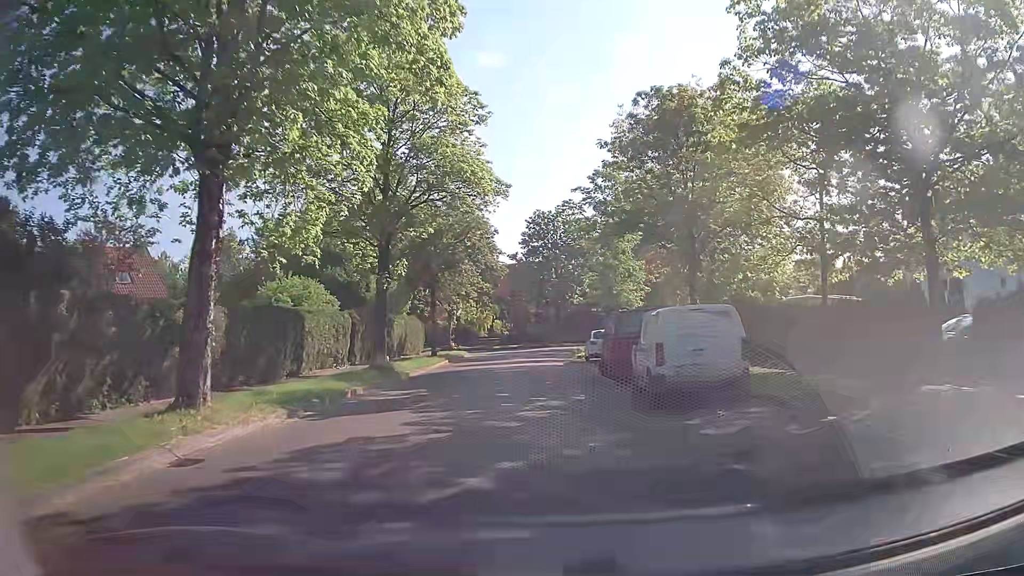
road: residential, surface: asphalt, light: Day
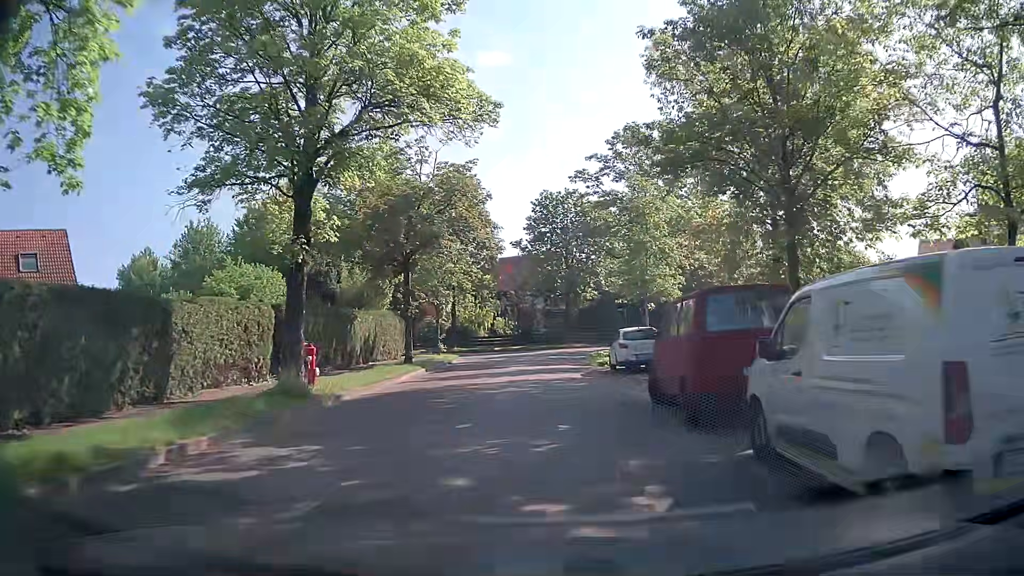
(0.0, +8.7) m; 0°
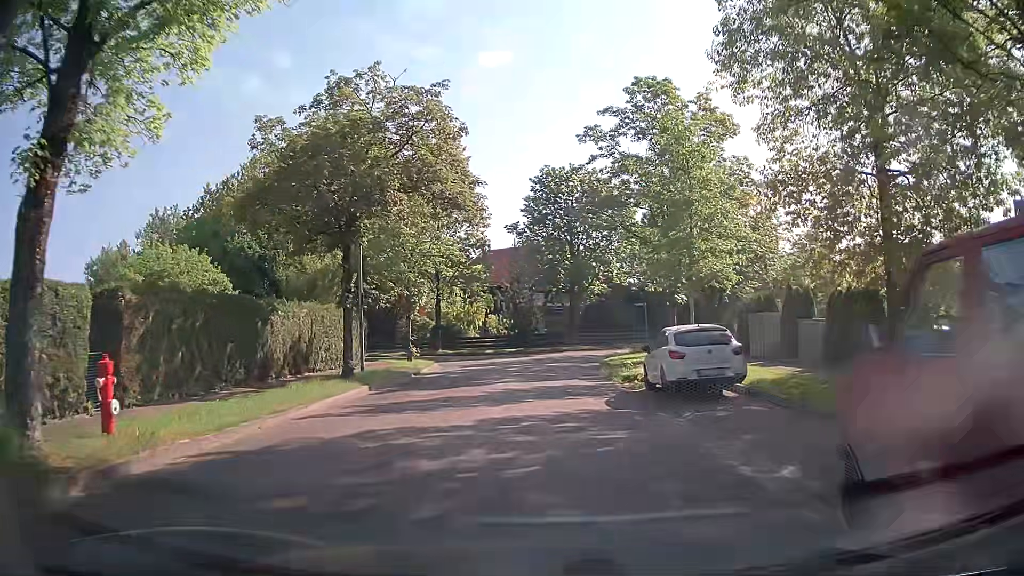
(0.0, +8.5) m; 0°
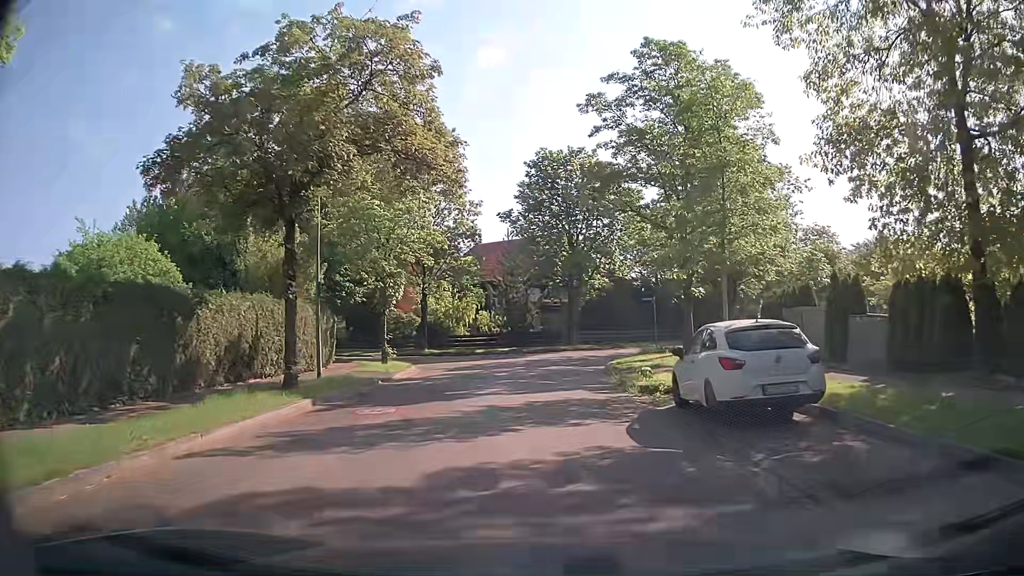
(0.0, +4.0) m; +1°
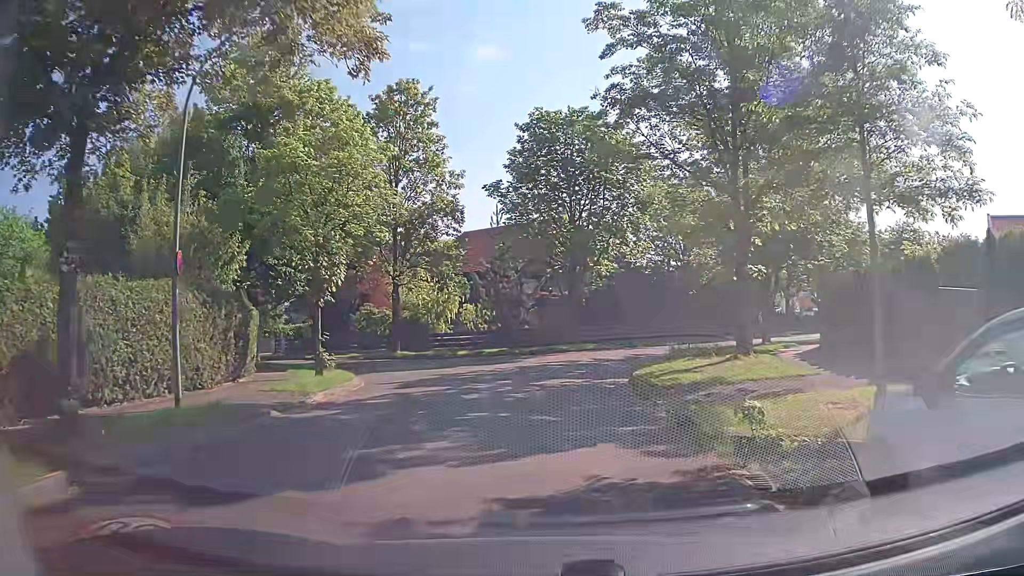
(0.0, +7.5) m; -1°
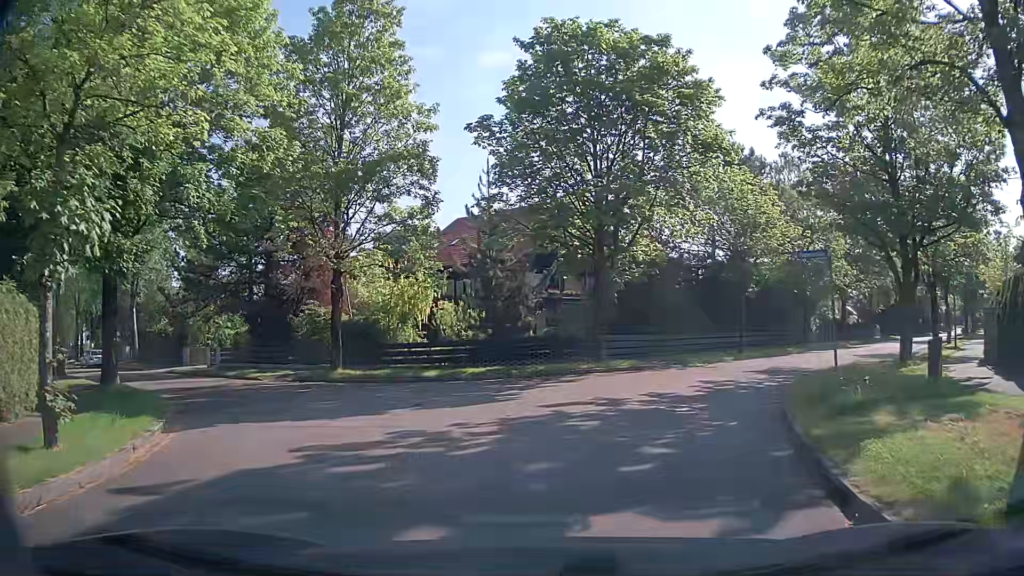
(0.0, +11.6) m; 0°
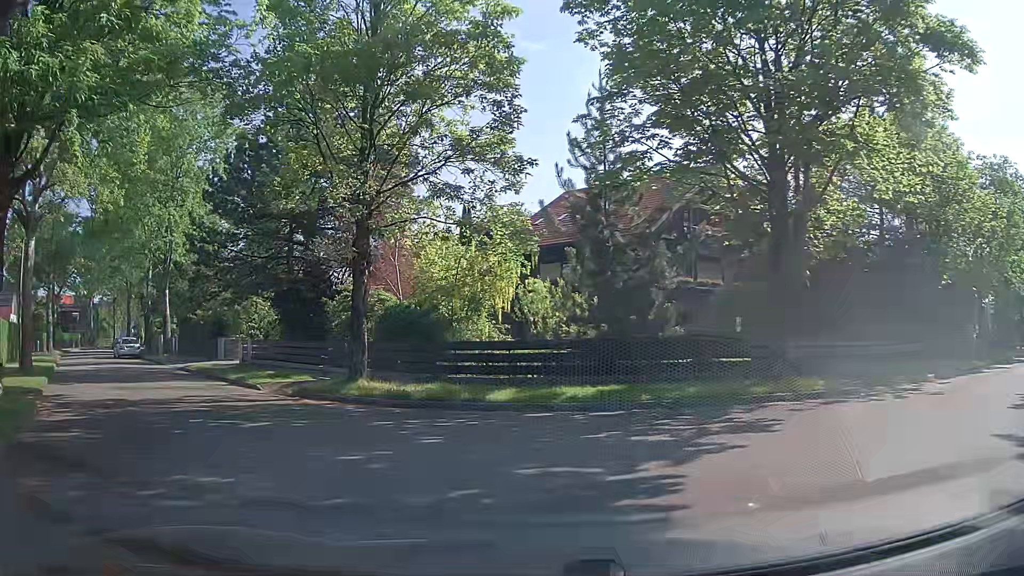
(-0.4, +9.3) m; -9°
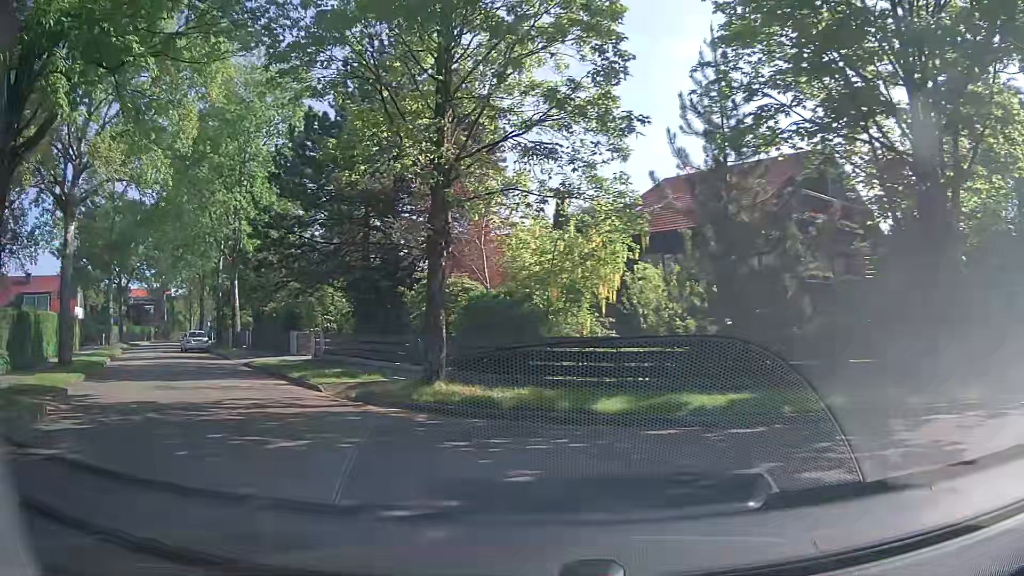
(-0.2, +2.7) m; -7°
(-3, +10) (-8, +18) (-14, +26) (-21, +33) (-27, +41) (-31, +50) (-37, +59) (-43, +67) (-46, +76) (-49, +86) m
